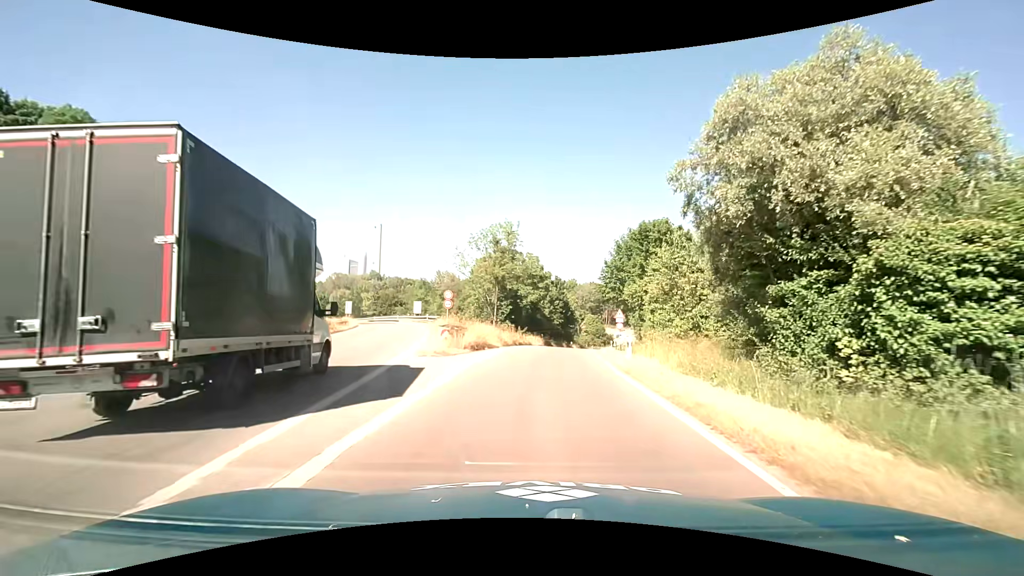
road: trunk_link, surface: asphalt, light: Day
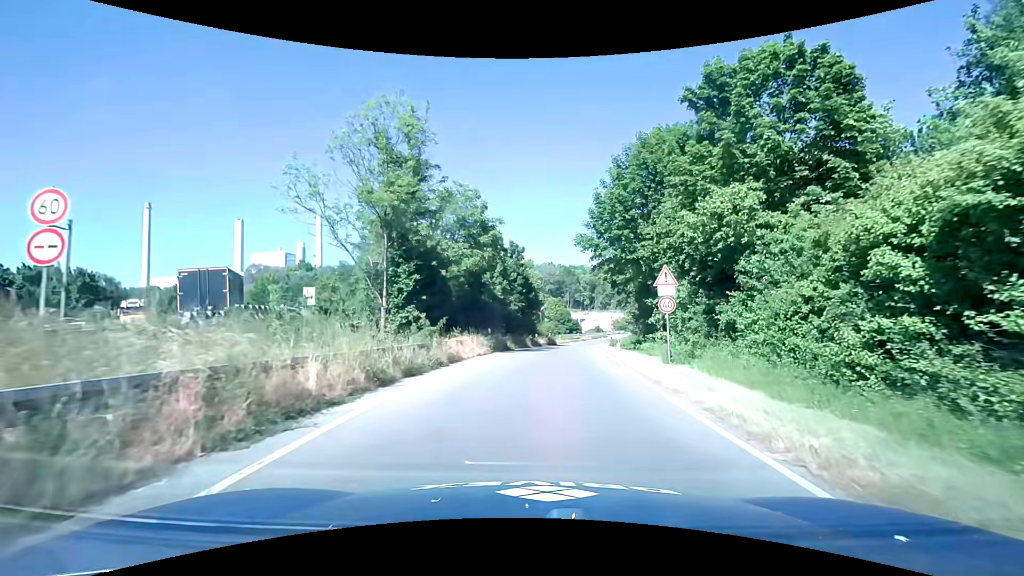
(+1.0, +25.7) m; +5°
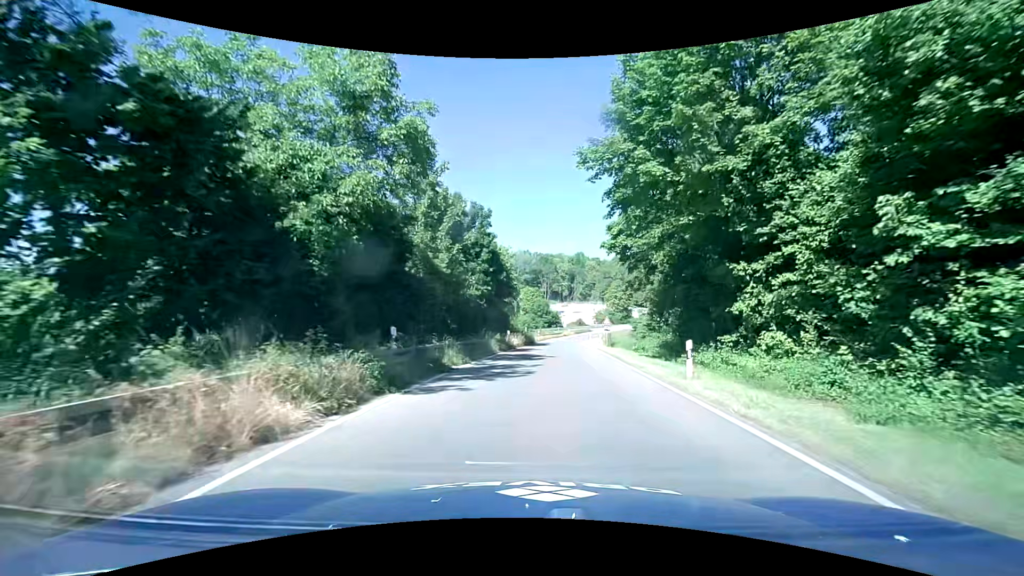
(+0.4, +16.8) m; +2°
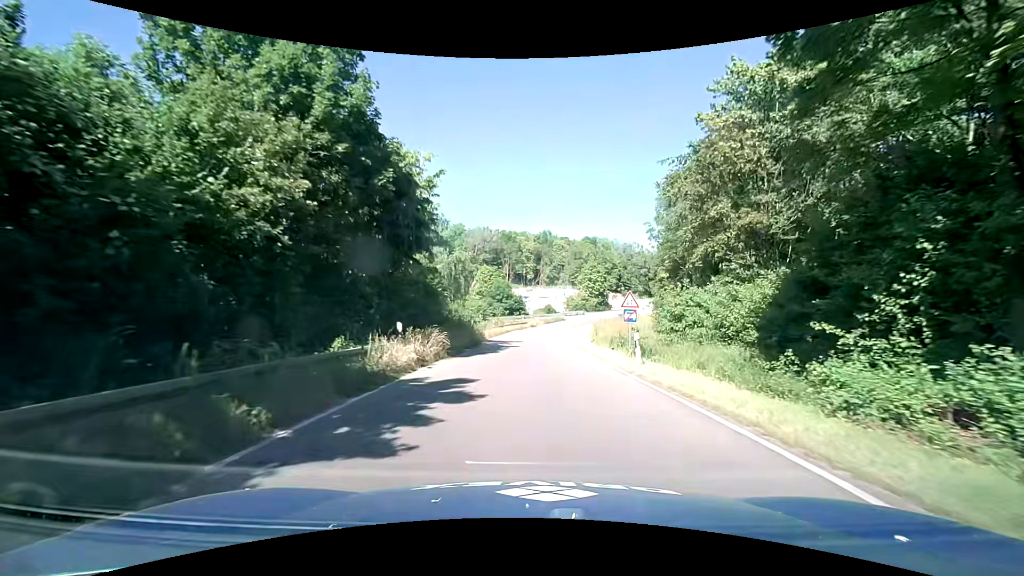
(+1.4, +25.4) m; +5°
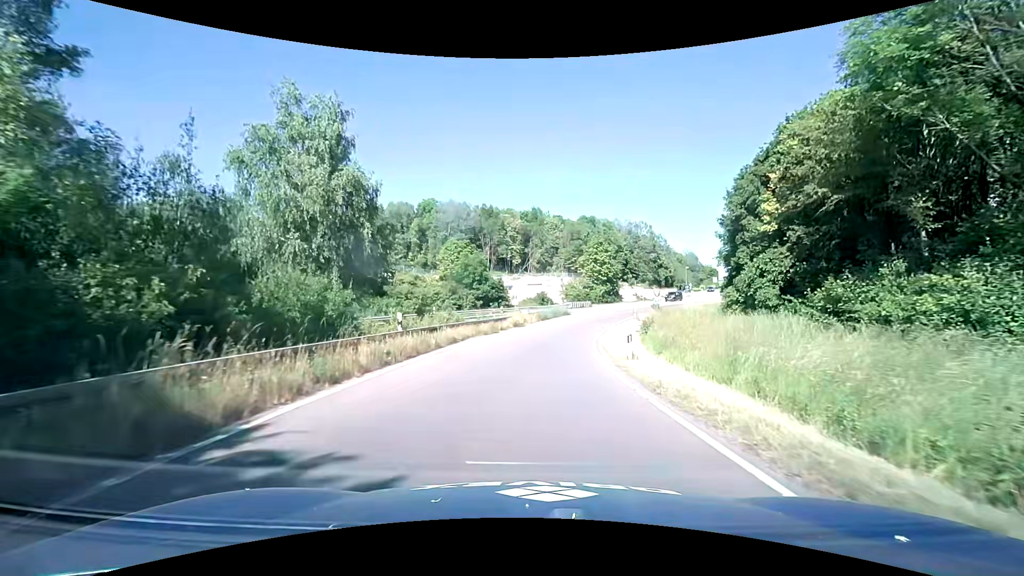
(+0.5, +31.0) m; +2°
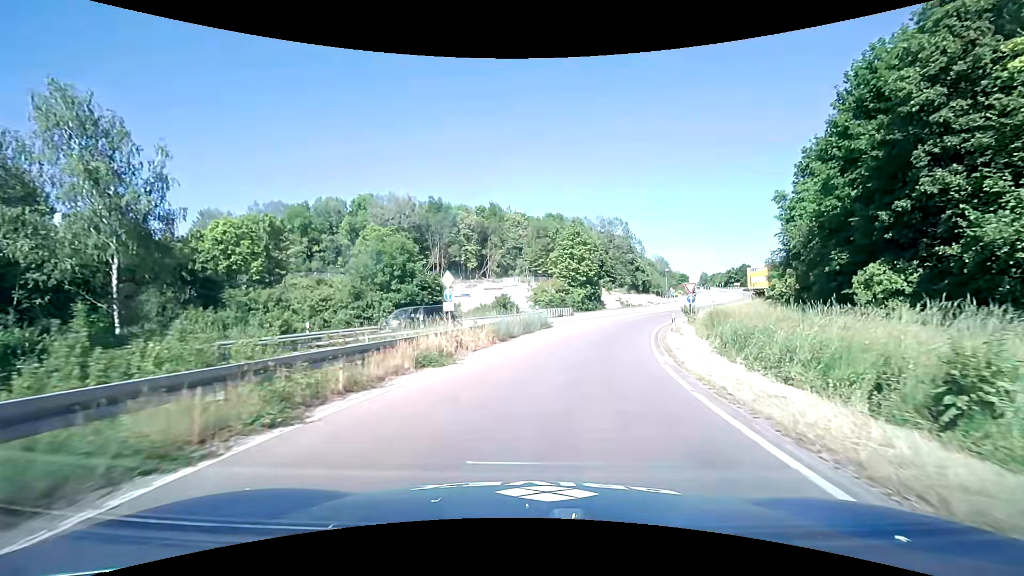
(+0.3, +22.5) m; +4°
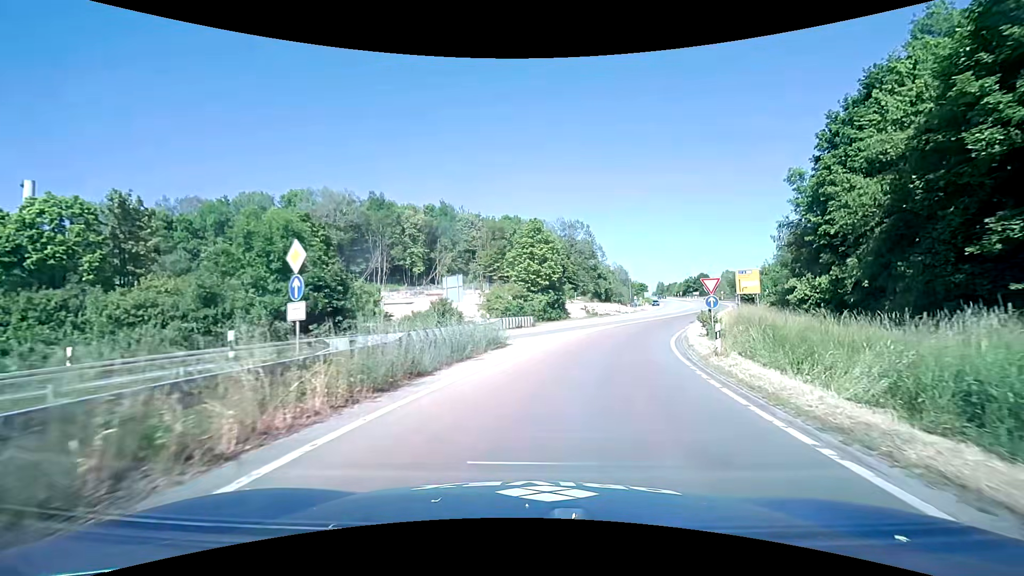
(+0.4, +11.6) m; +5°
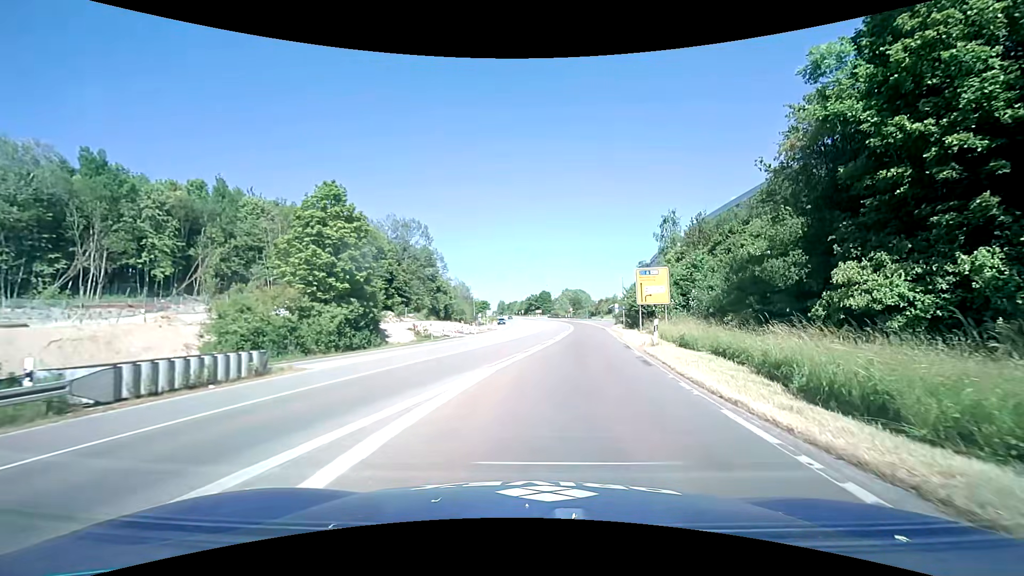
(+3.1, +23.2) m; +17°
(+1, +10) (+2, +20) (+4, +30) (+5, +40) (+6, +50) (+7, +60) (+8, +69) (+9, +79) (+10, +89) (+10, +99) m
